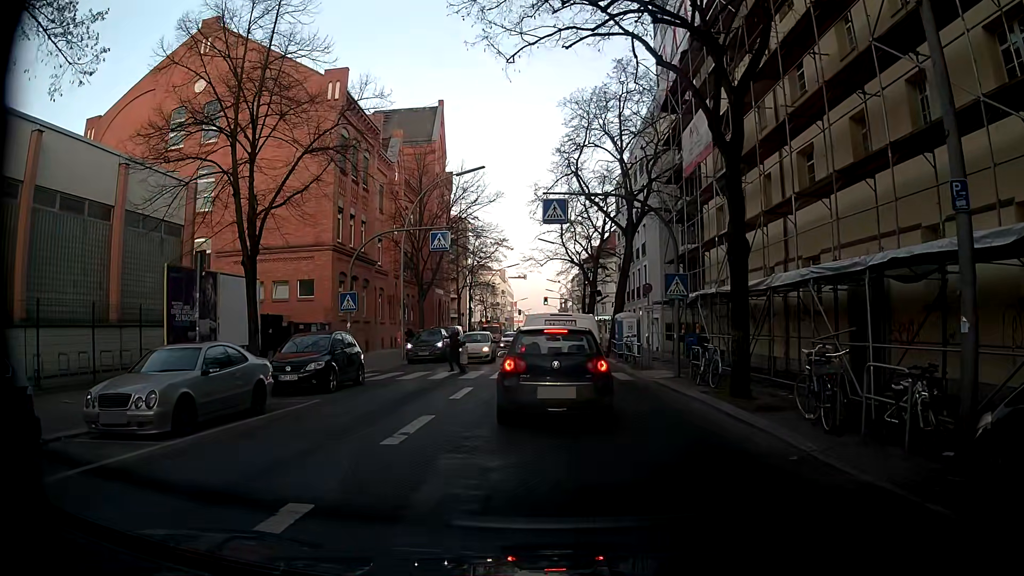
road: tertiary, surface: asphalt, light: Day
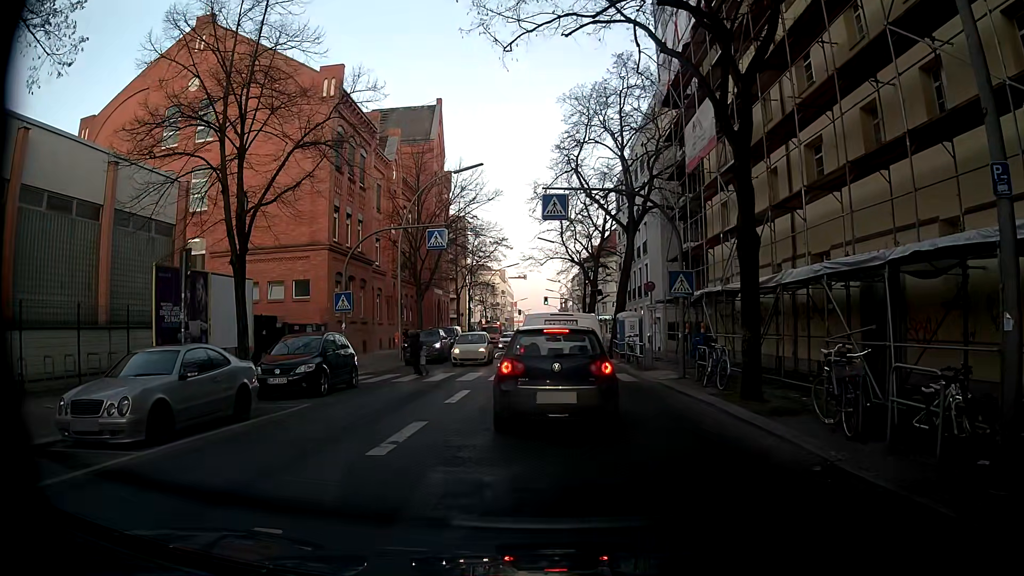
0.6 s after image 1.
(0.0, +0.7) m; 0°
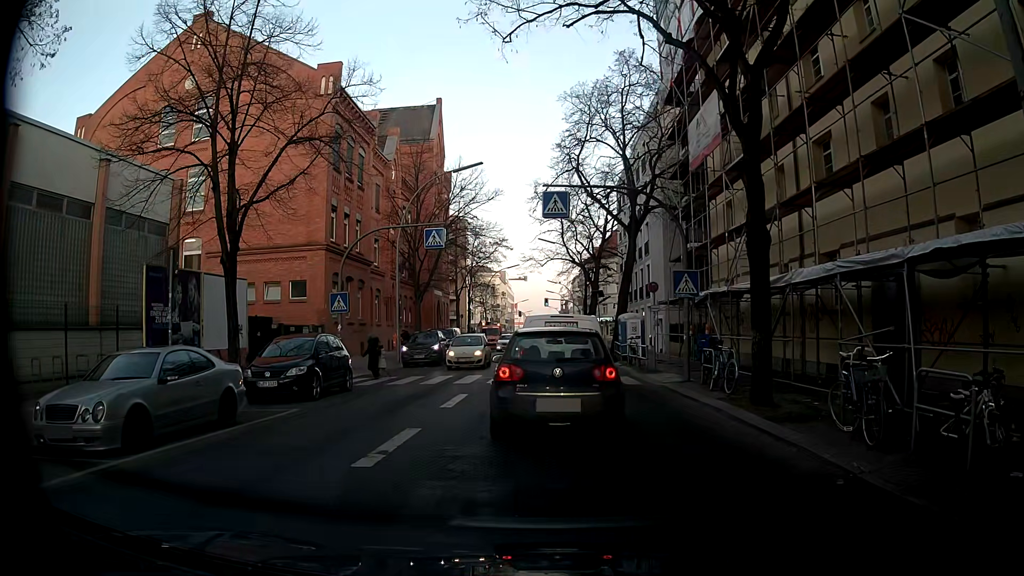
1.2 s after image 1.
(0.0, +0.6) m; 0°
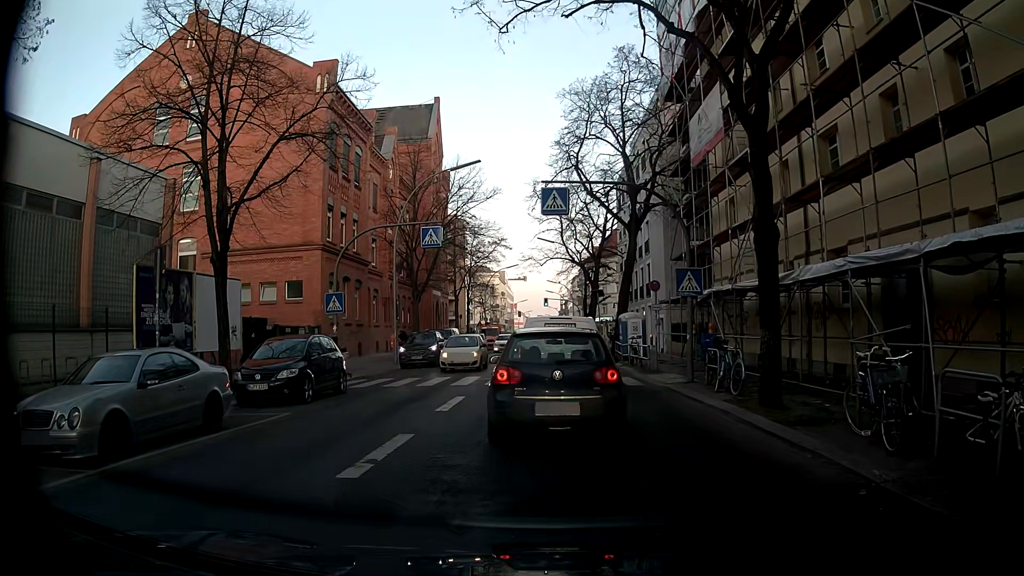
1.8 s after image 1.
(0.0, +0.5) m; 0°
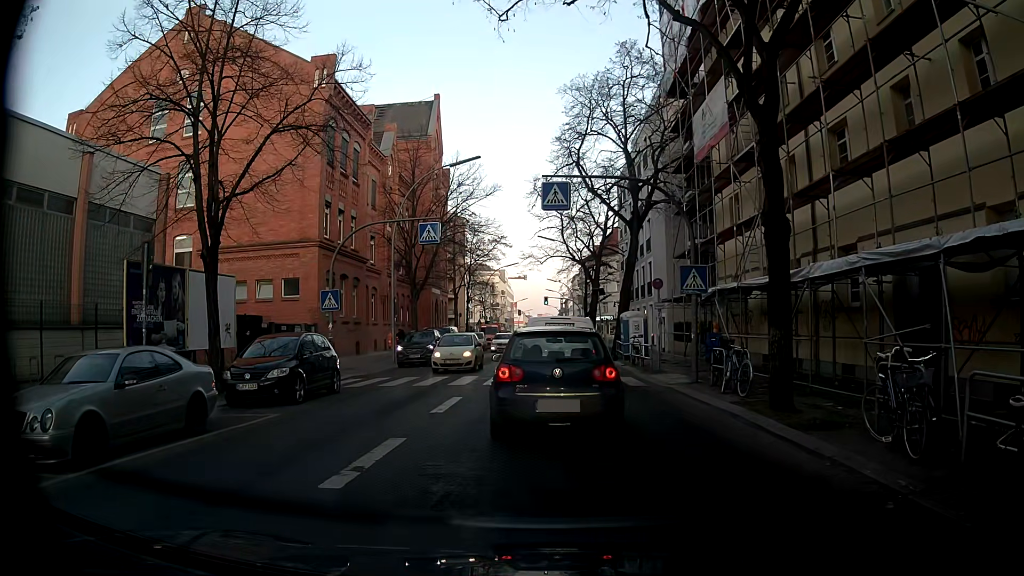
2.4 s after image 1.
(0.0, +0.6) m; 0°
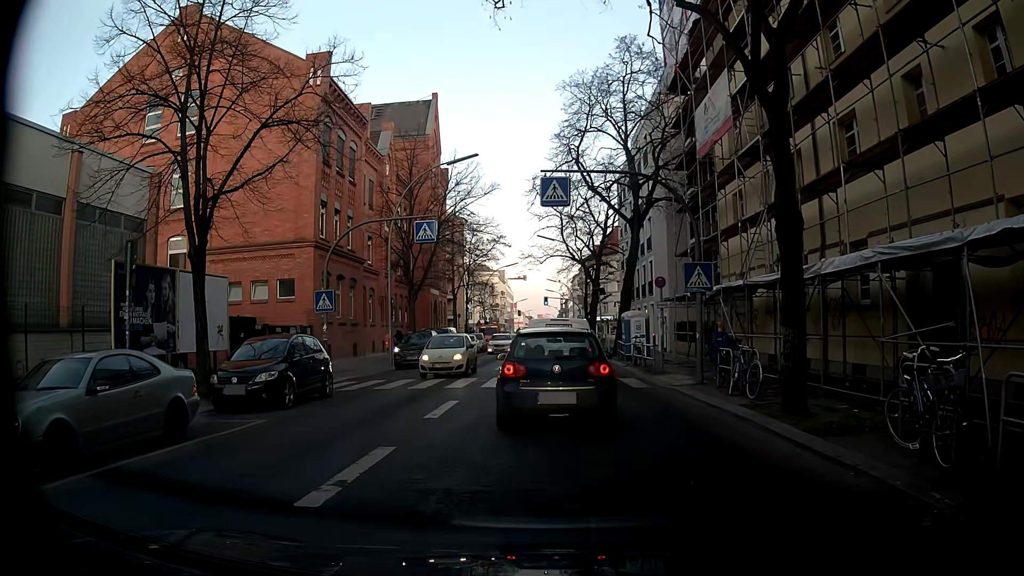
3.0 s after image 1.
(0.0, +0.6) m; 0°
